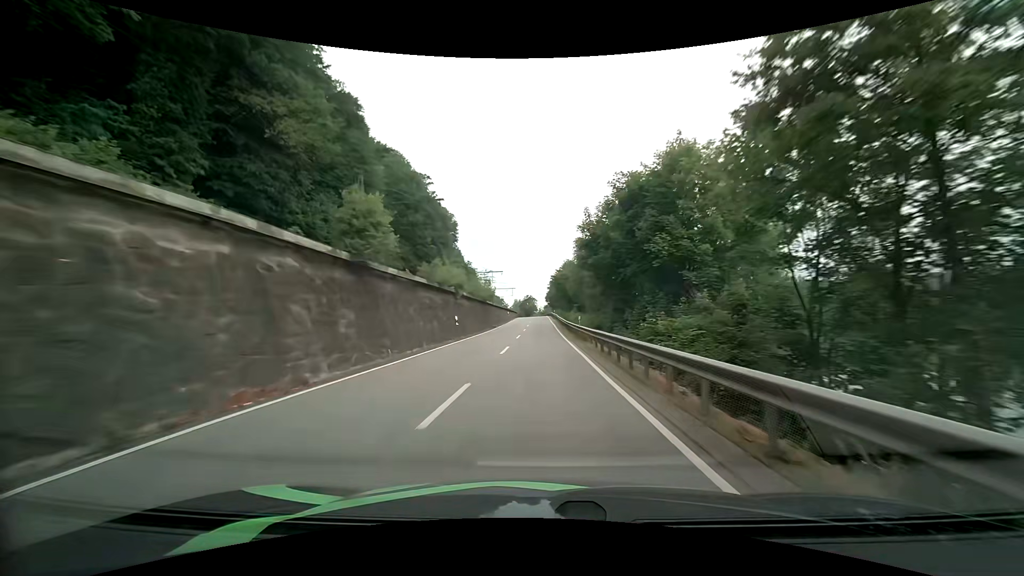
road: primary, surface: asphalt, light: Day
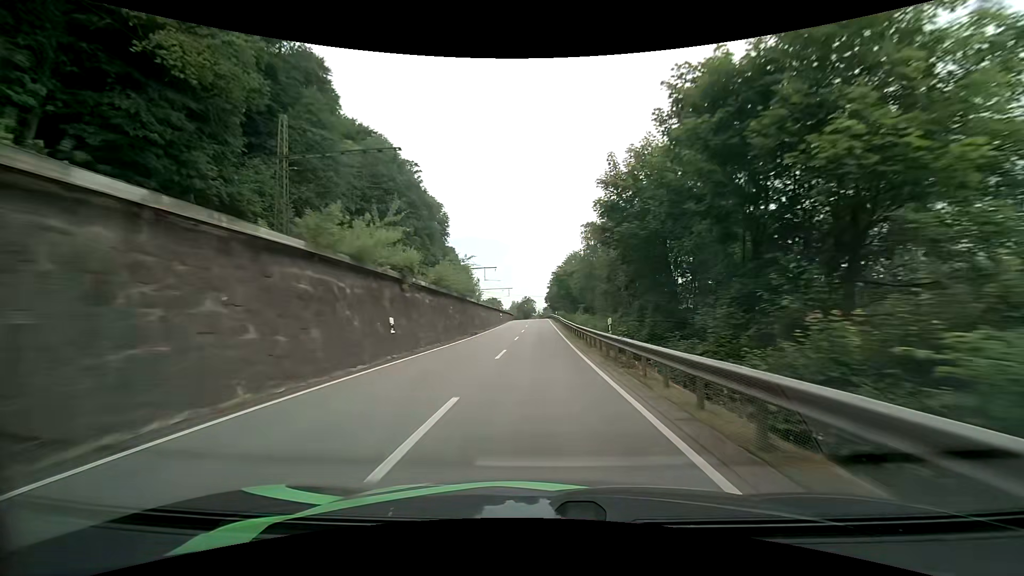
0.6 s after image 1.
(0.0, +13.9) m; 0°
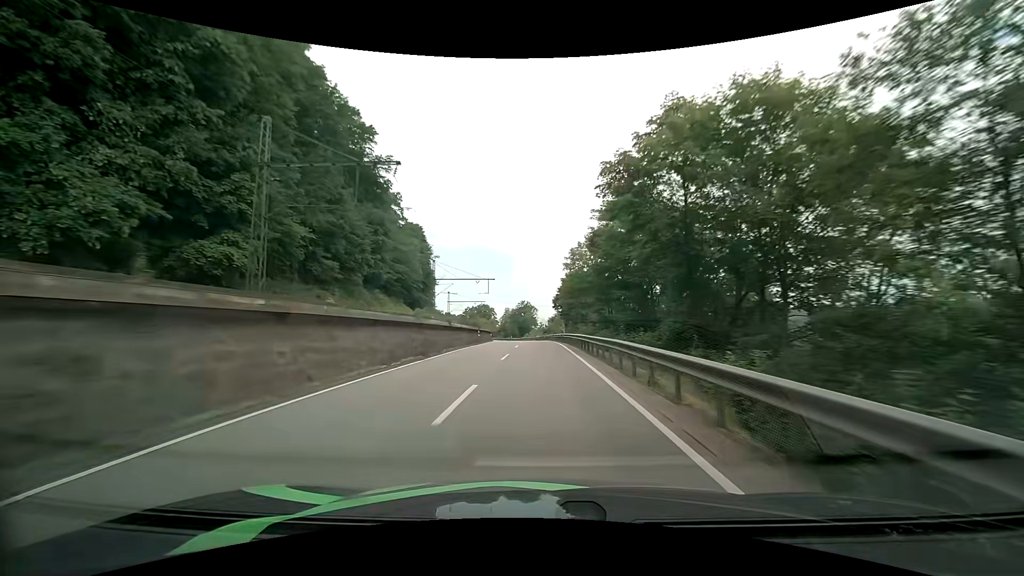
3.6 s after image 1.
(+0.1, +69.1) m; 0°
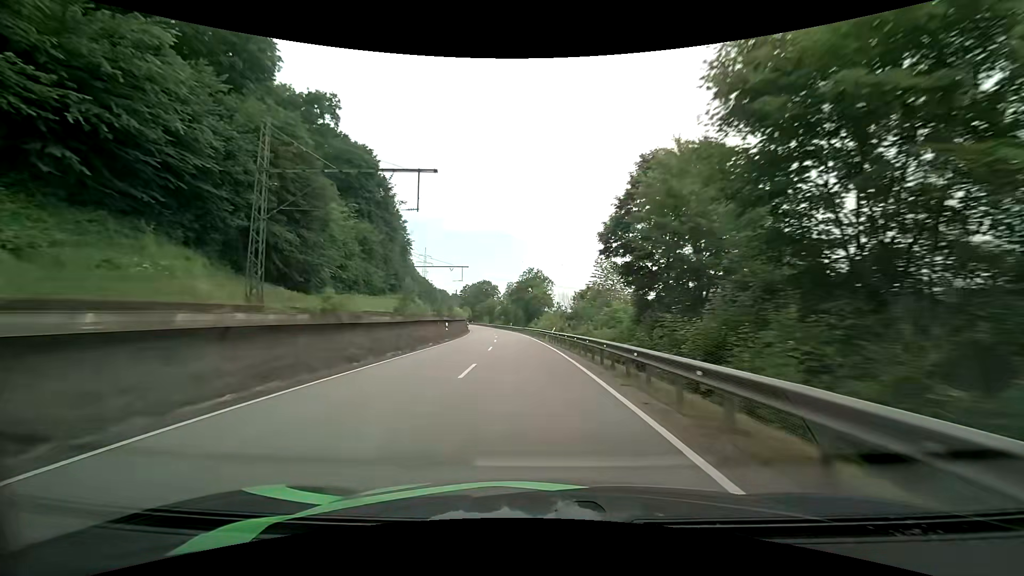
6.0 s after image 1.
(0.0, +54.6) m; -1°
(0, +10) (0, +20) (-1, +30) (-2, +40) (-2, +50) (-3, +60) (-5, +70) (-6, +80) (-8, +90) (-9, +99) m
